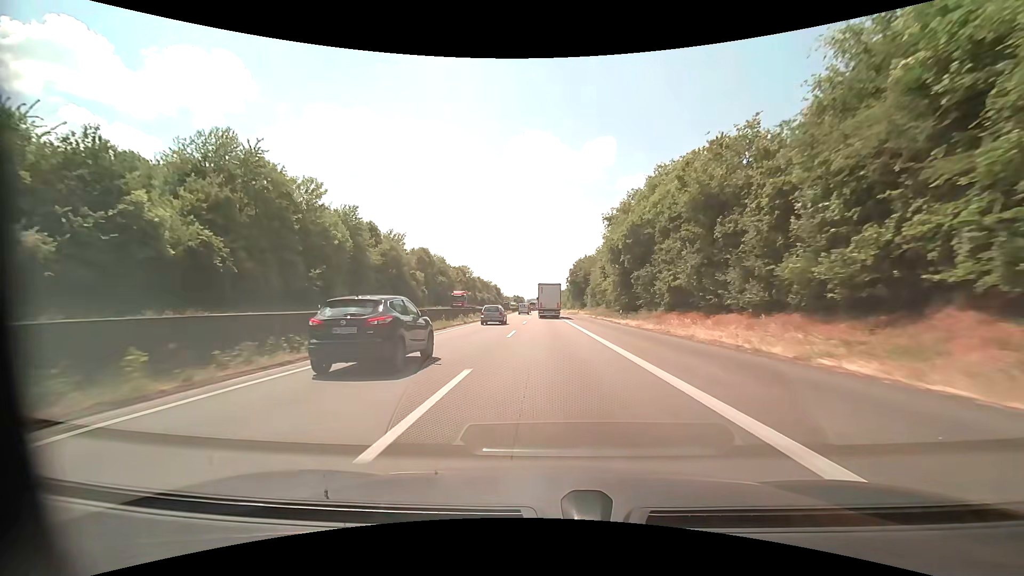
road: motorway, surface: asphalt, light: Day
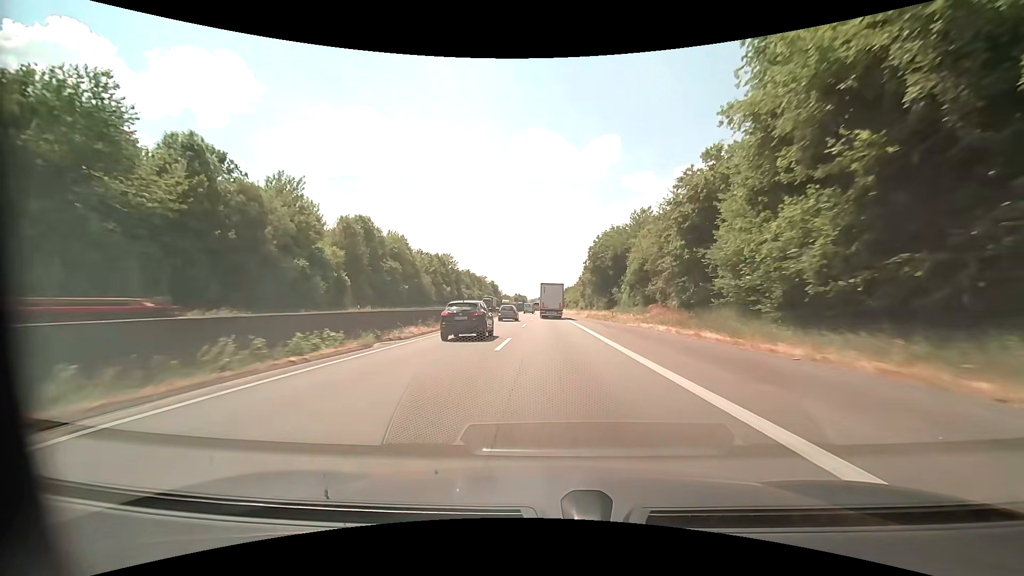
(-0.2, +43.0) m; 0°
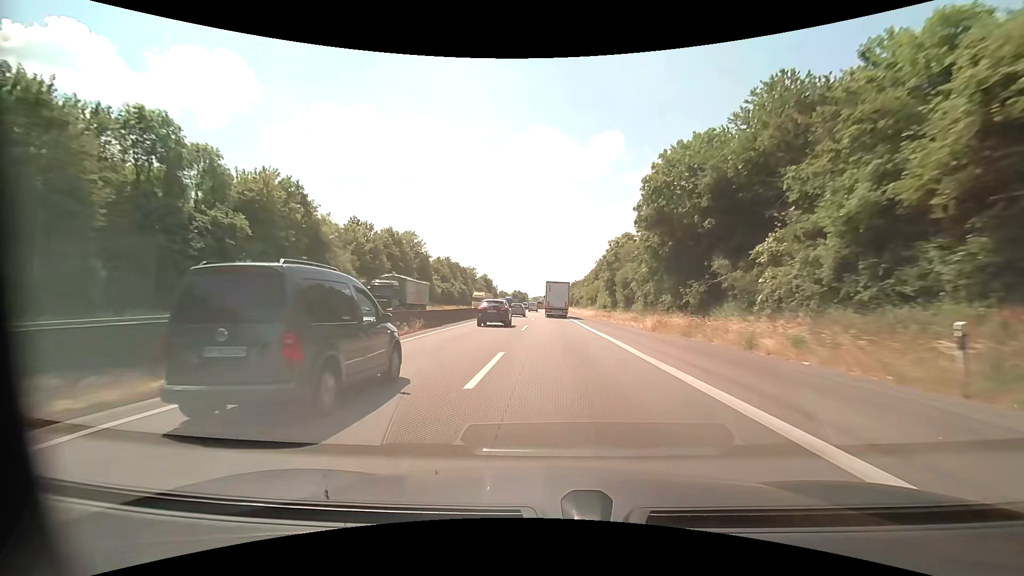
(-0.3, +43.1) m; 0°
(0, +10) (0, +20) (0, +30) (+1, +40) (+1, +50) (+1, +60) (+1, +70) (+1, +80) (+1, +90) (+1, +100) m
